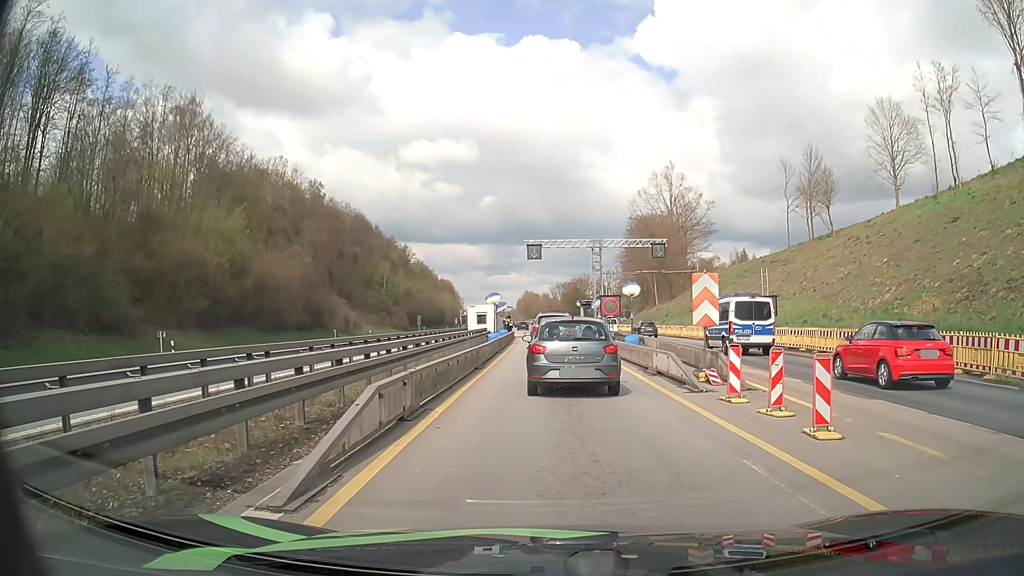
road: motorway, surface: asphalt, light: Day
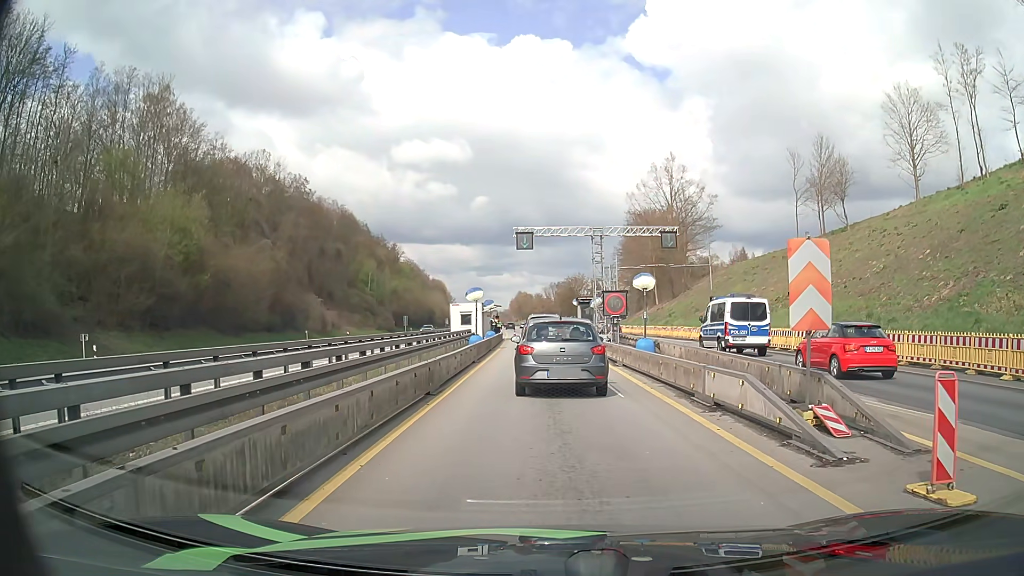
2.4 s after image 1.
(+0.1, +6.7) m; +1°
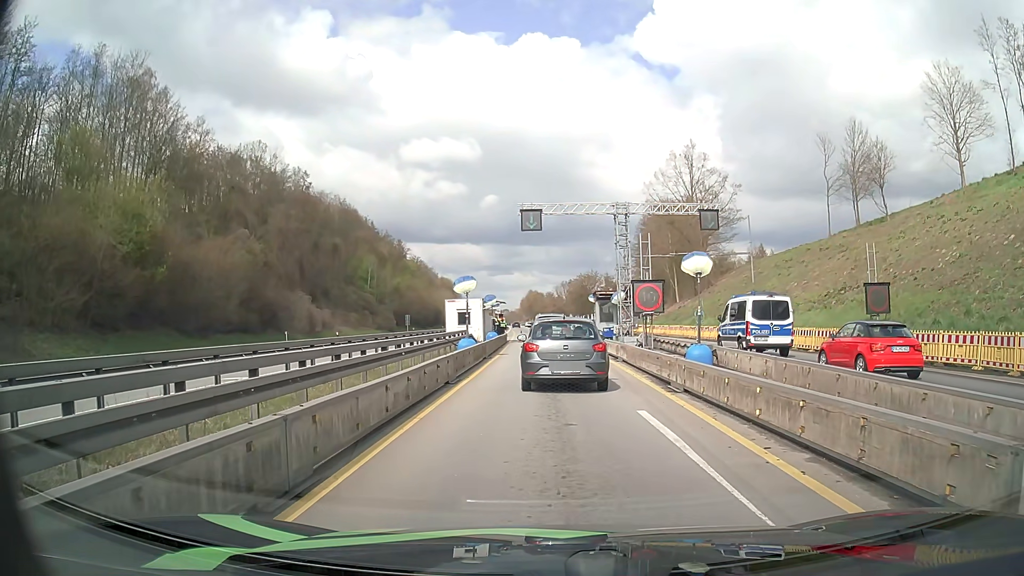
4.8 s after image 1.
(0.0, +8.0) m; -1°
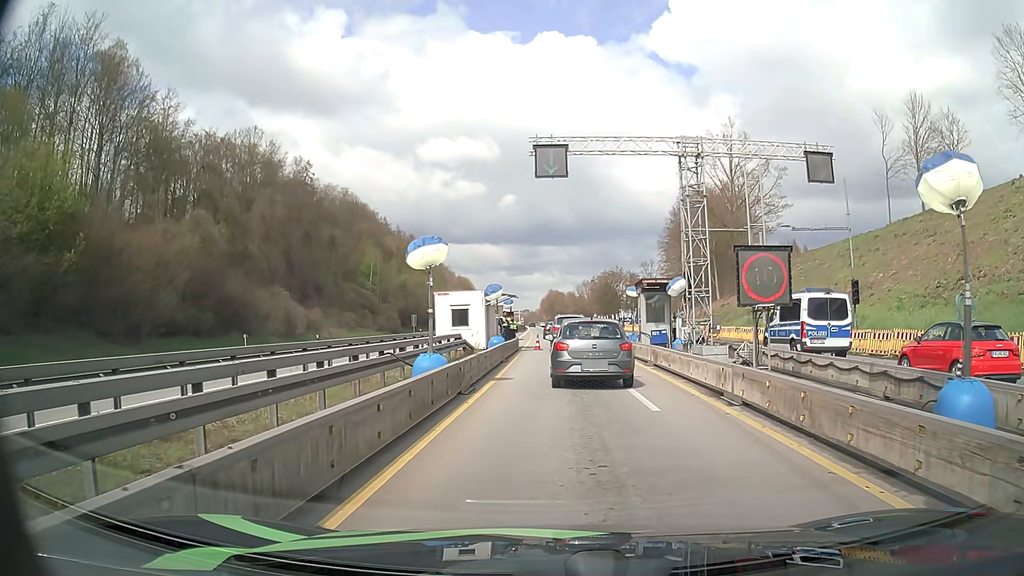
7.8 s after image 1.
(-0.2, +12.0) m; -1°
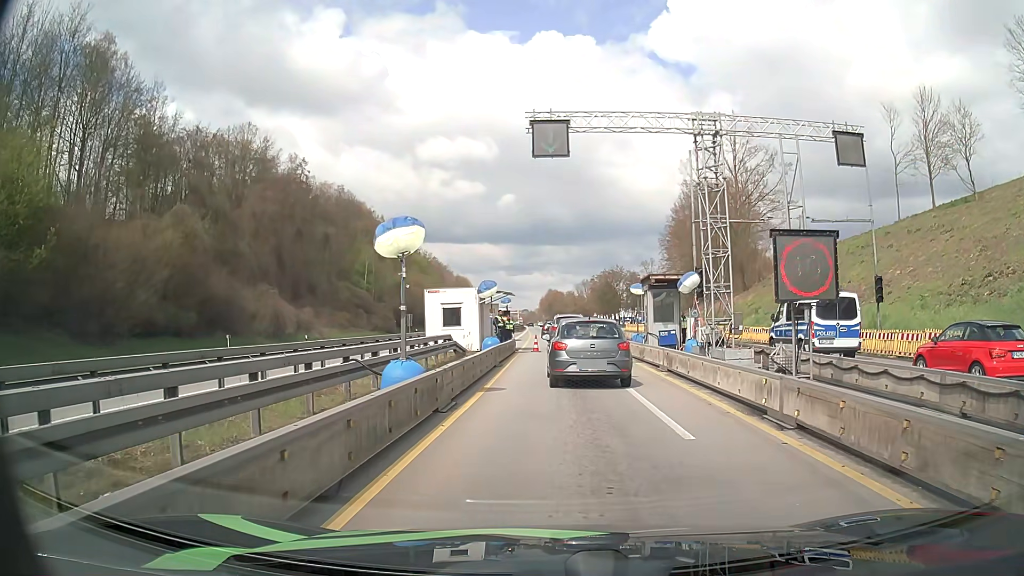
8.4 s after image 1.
(0.0, +2.5) m; -2°
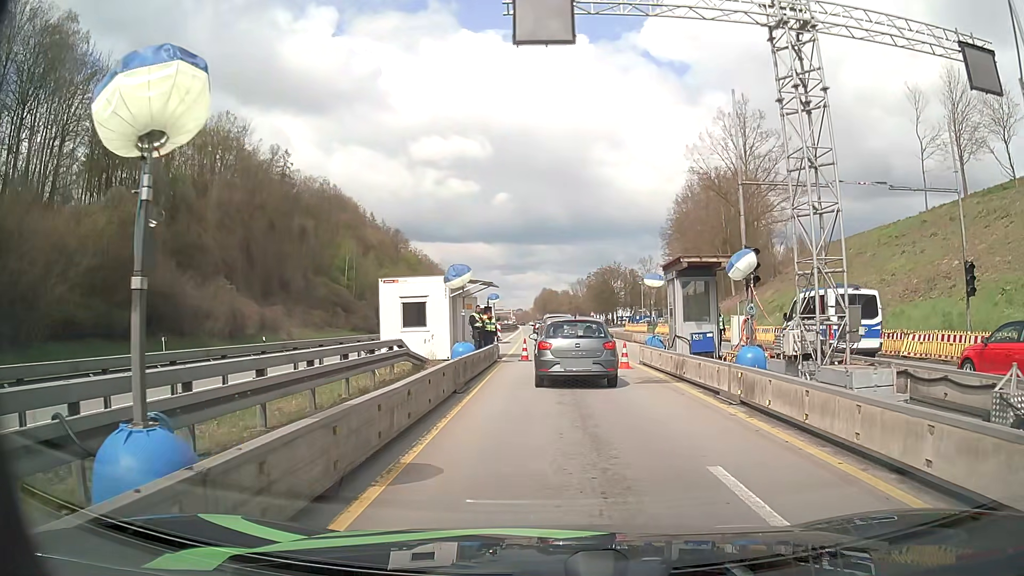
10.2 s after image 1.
(+0.1, +7.5) m; +1°
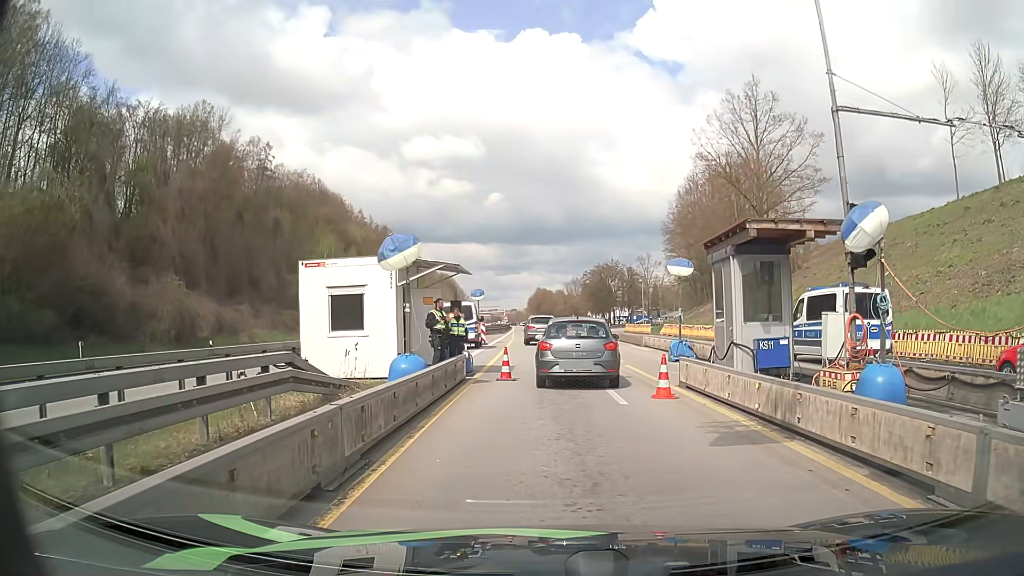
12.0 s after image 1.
(0.0, +7.4) m; 0°
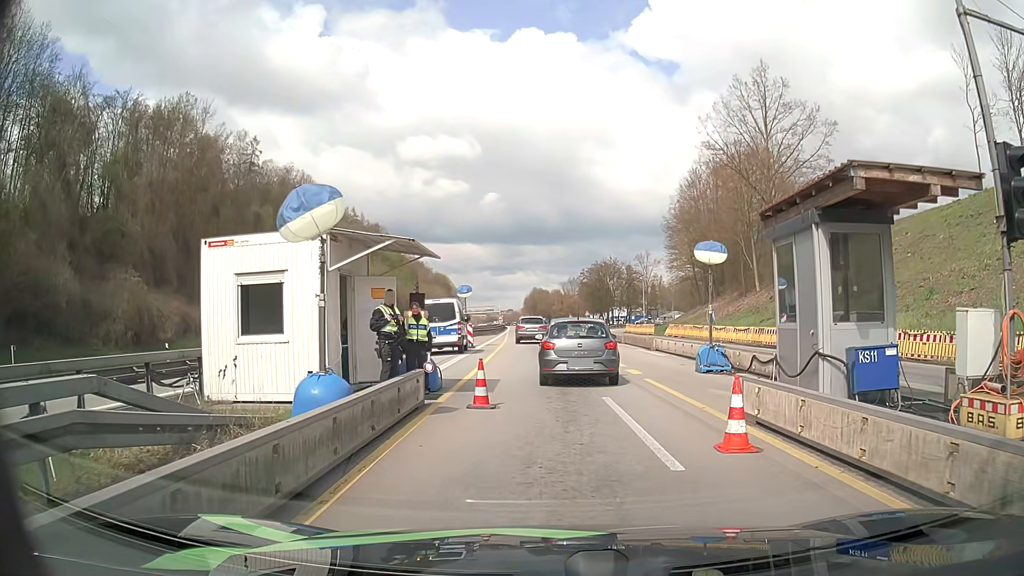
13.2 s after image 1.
(0.0, +4.9) m; +1°
(0, +10) (0, +20) (0, +30) (-1, +40) (-1, +50) (-2, +60) (-2, +70) (-3, +80) (-4, +90) (-4, +100) m
